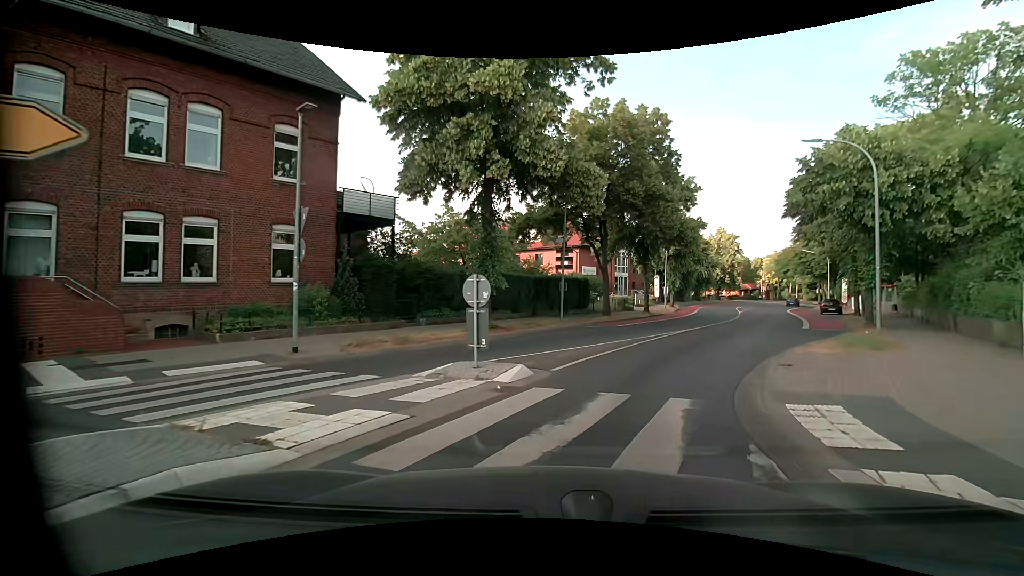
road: unclassified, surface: asphalt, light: Day
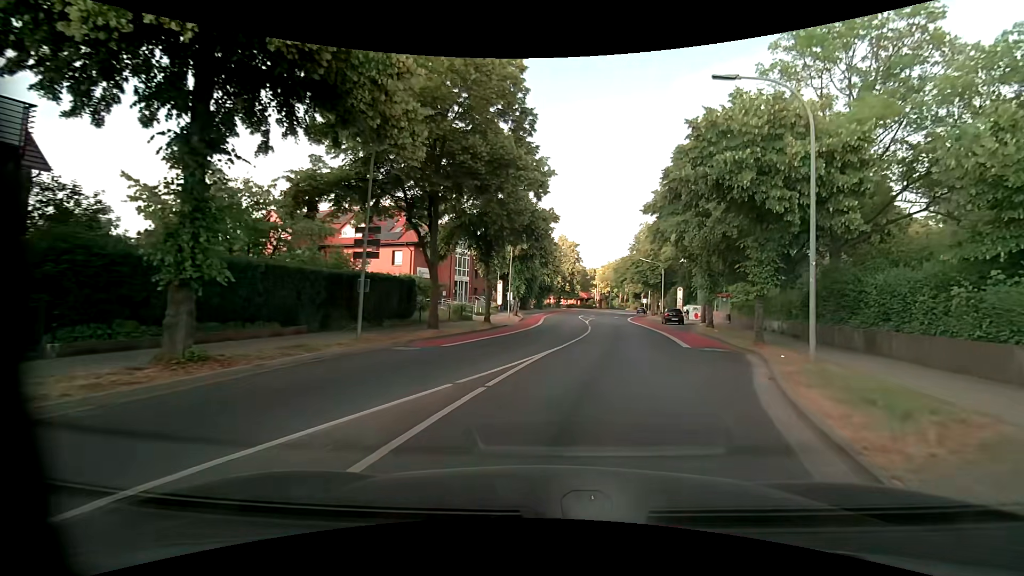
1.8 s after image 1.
(+1.2, +8.7) m; +18°
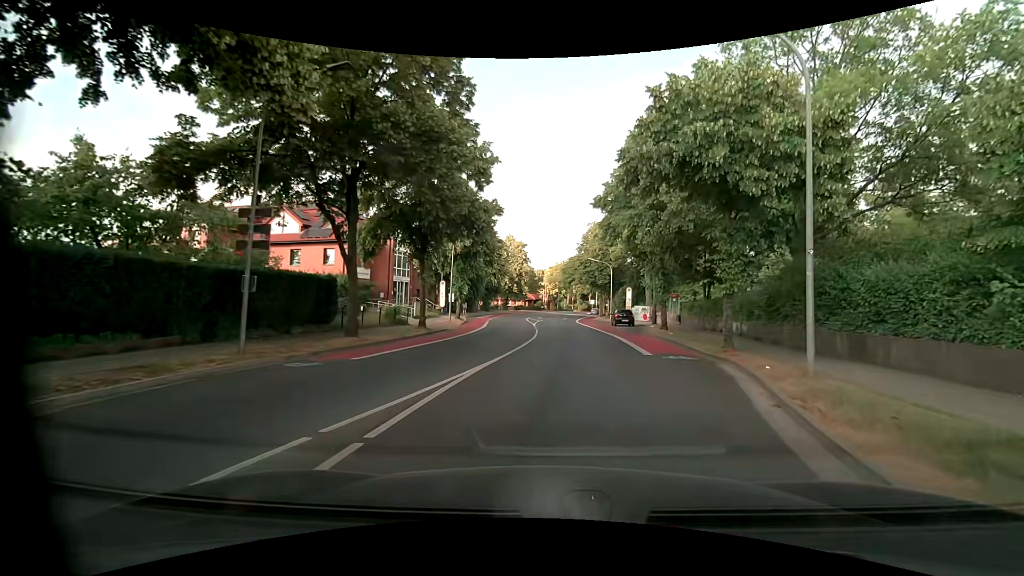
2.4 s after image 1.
(+0.1, +3.1) m; +6°
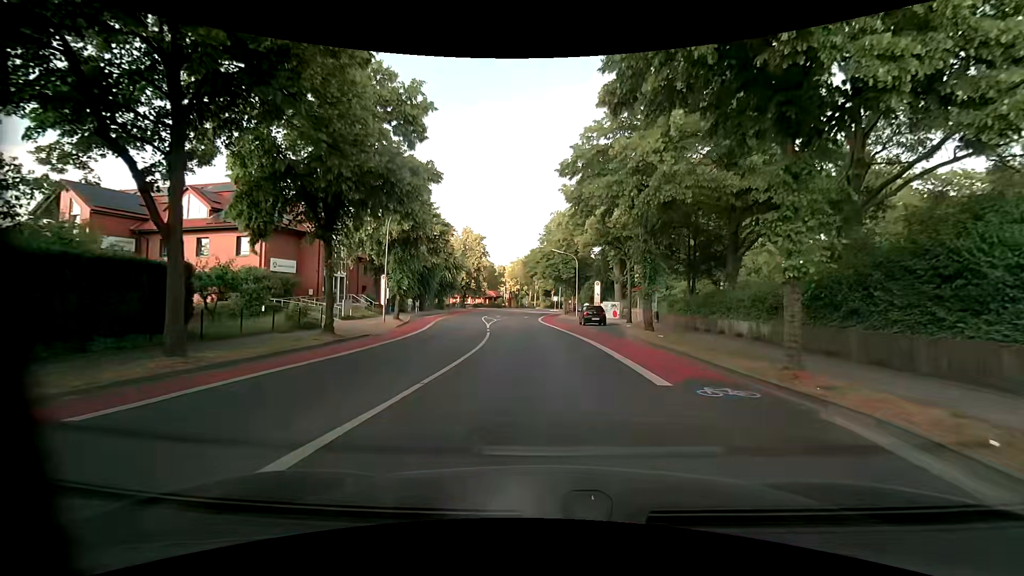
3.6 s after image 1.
(+0.3, +6.8) m; +4°
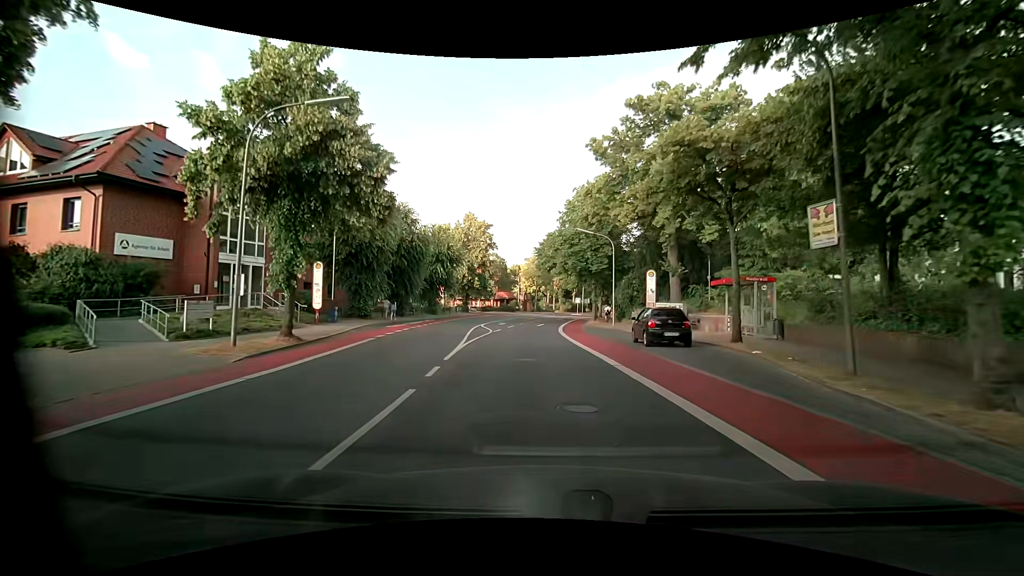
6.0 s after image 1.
(+0.1, +16.7) m; 0°
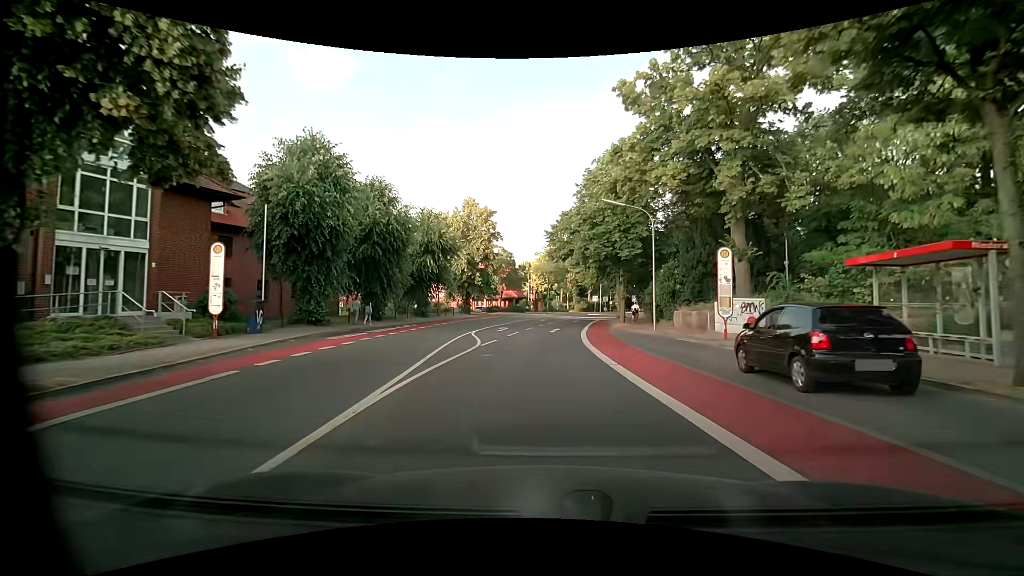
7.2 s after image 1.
(-0.3, +10.3) m; -3°
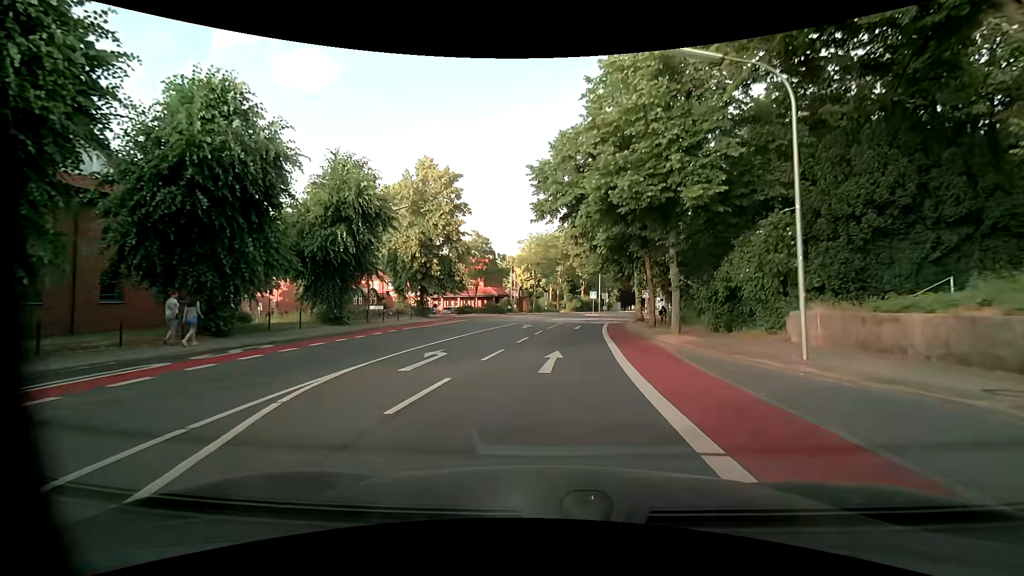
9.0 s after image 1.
(+0.2, +17.3) m; +2°
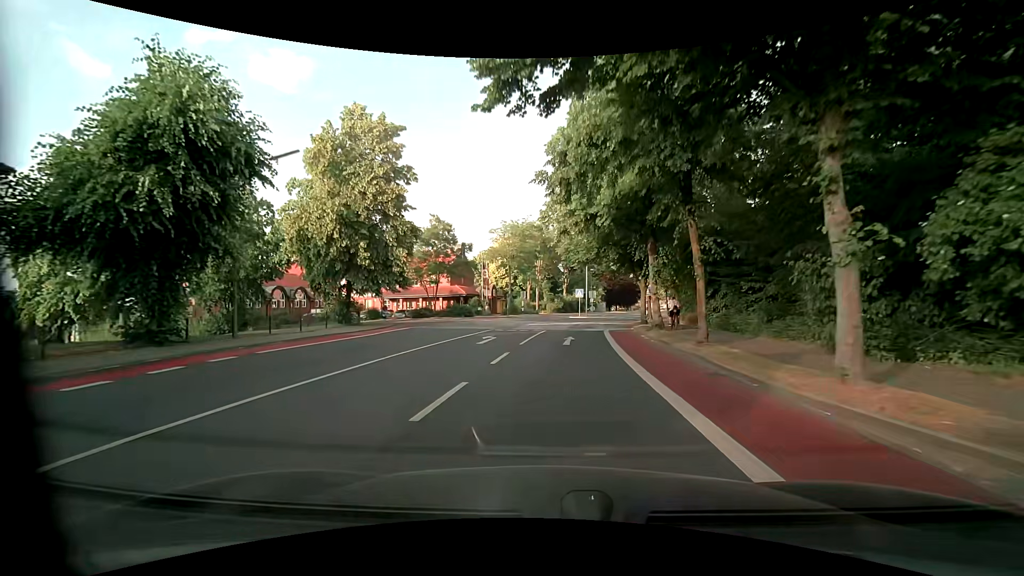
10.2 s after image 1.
(+0.3, +12.1) m; +3°
